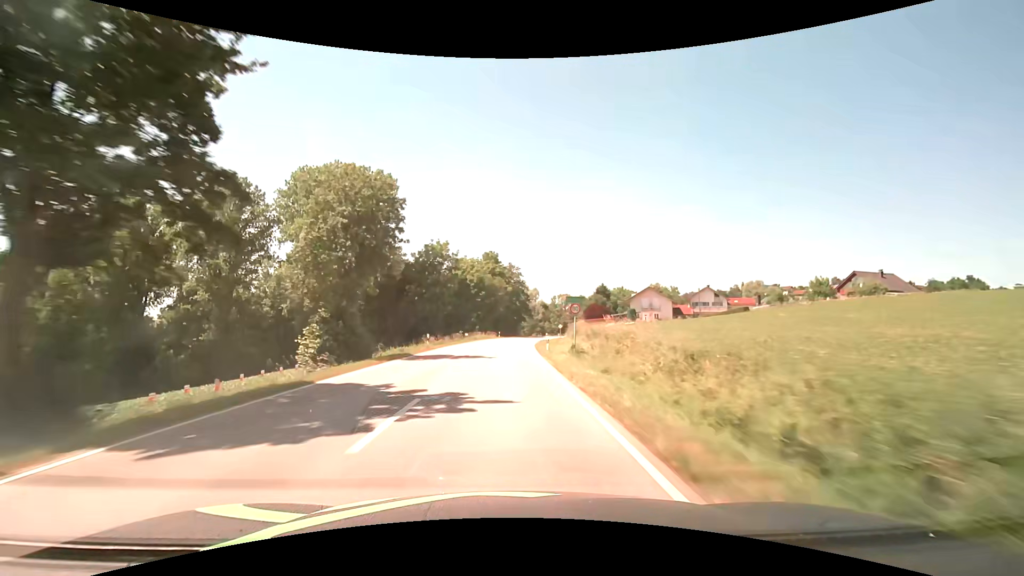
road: secondary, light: Day
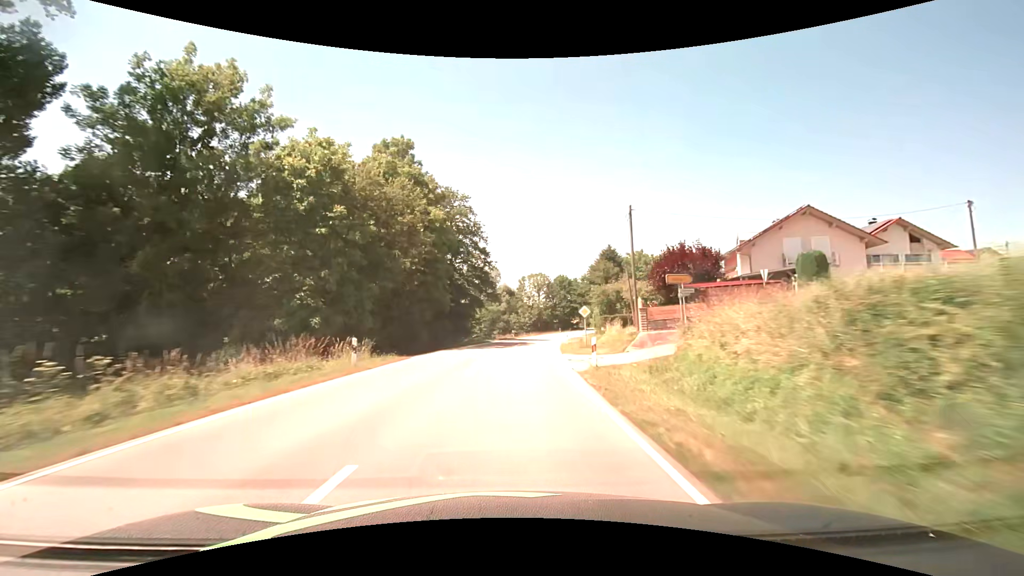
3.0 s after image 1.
(+2.1, +64.2) m; +5°
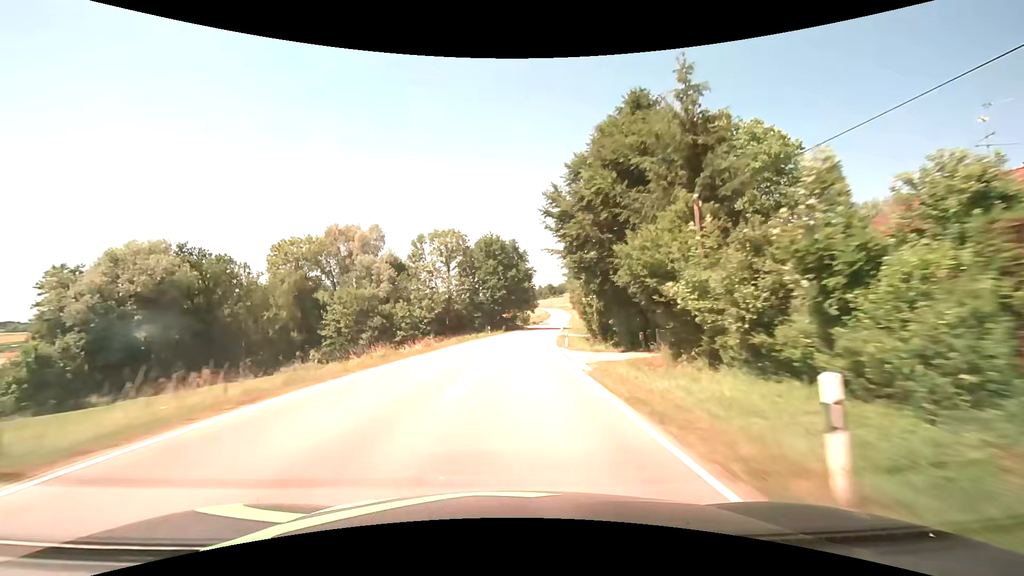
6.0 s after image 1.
(+5.2, +63.1) m; +10°
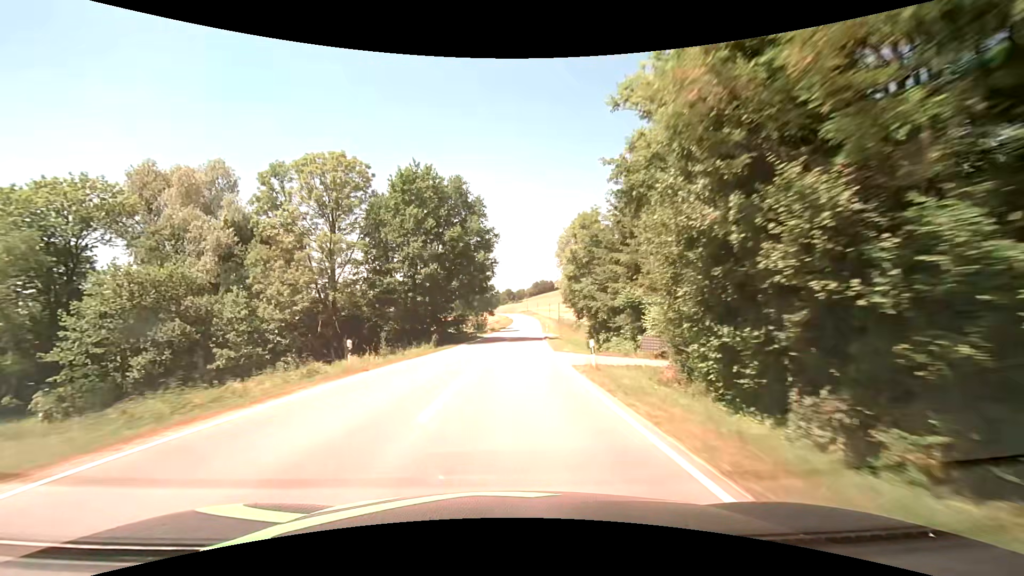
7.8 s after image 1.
(+1.4, +37.8) m; +5°
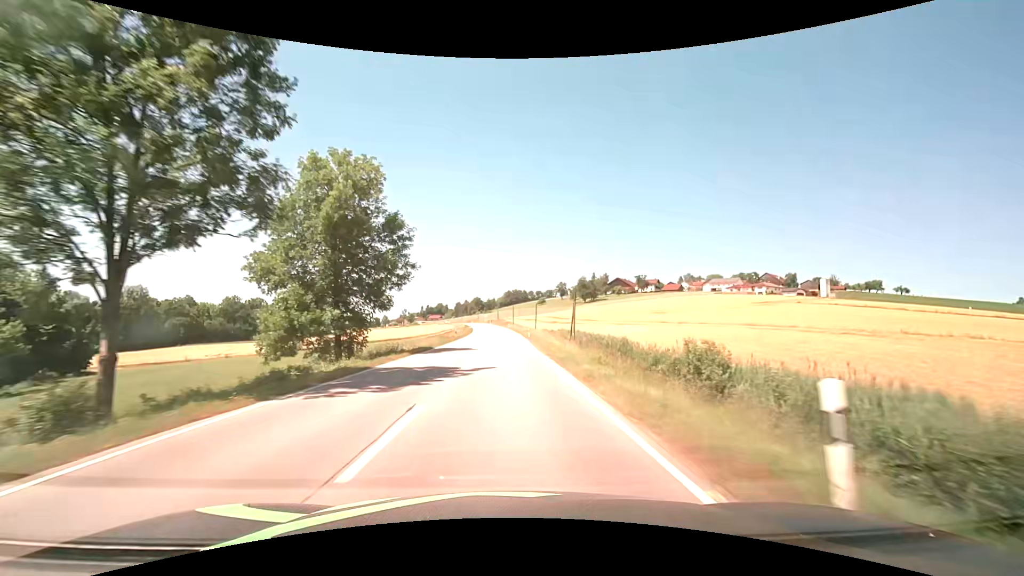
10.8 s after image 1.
(+2.7, +62.4) m; +4°
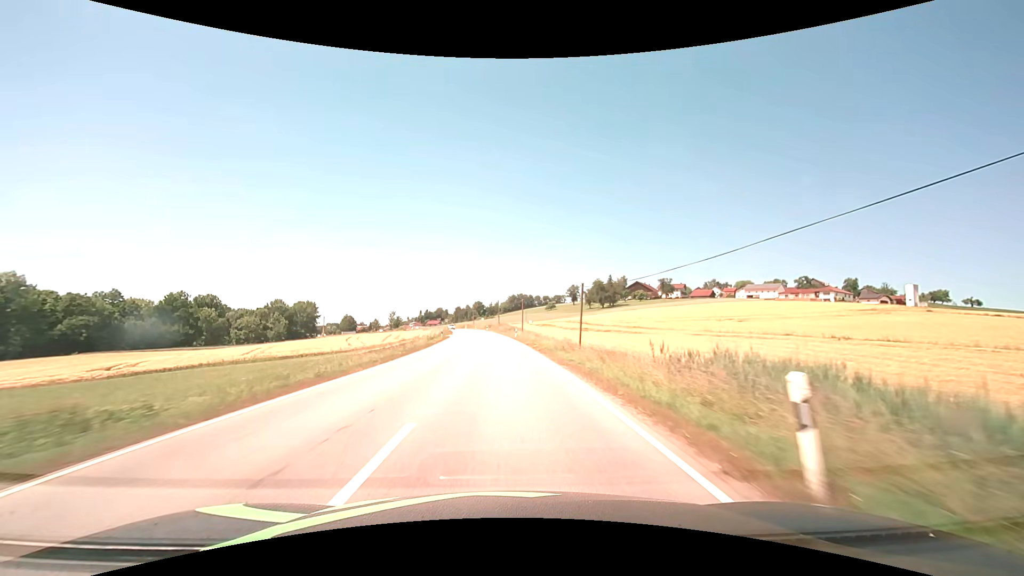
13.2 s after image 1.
(-0.1, +49.5) m; 0°
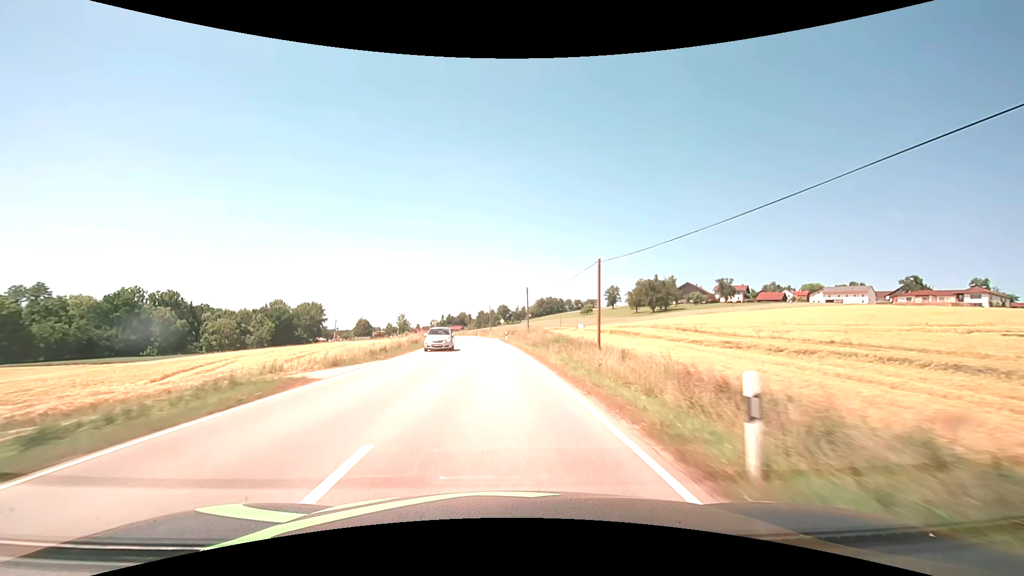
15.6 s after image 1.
(-1.0, +49.3) m; -3°
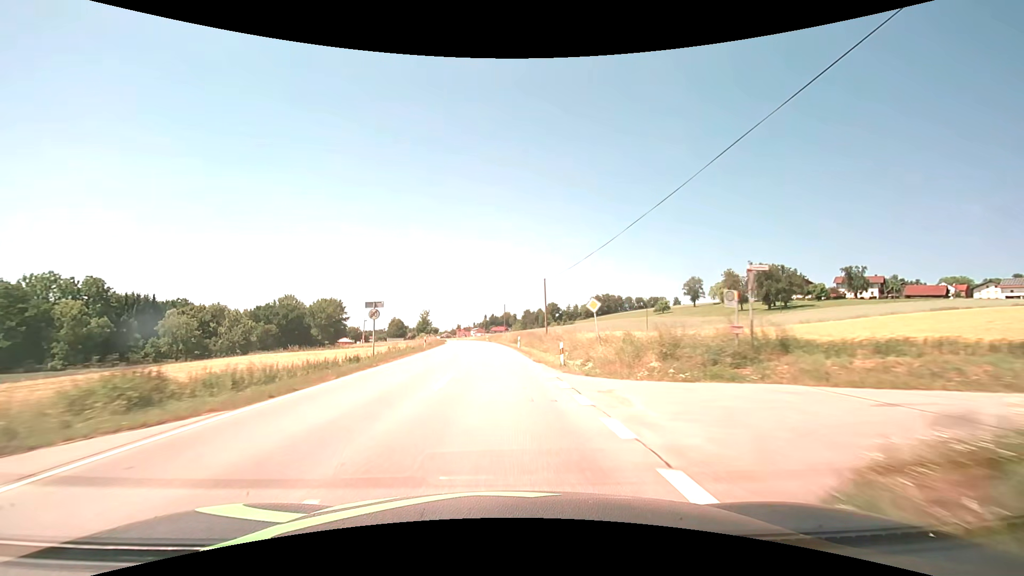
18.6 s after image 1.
(-2.8, +62.0) m; -5°
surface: asphalt
(0, +10) (0, +20) (-1, +30) (-1, +40) (-2, +50) (-2, +60) (-3, +70) (-4, +80) (-5, +90) (-7, +100) m
